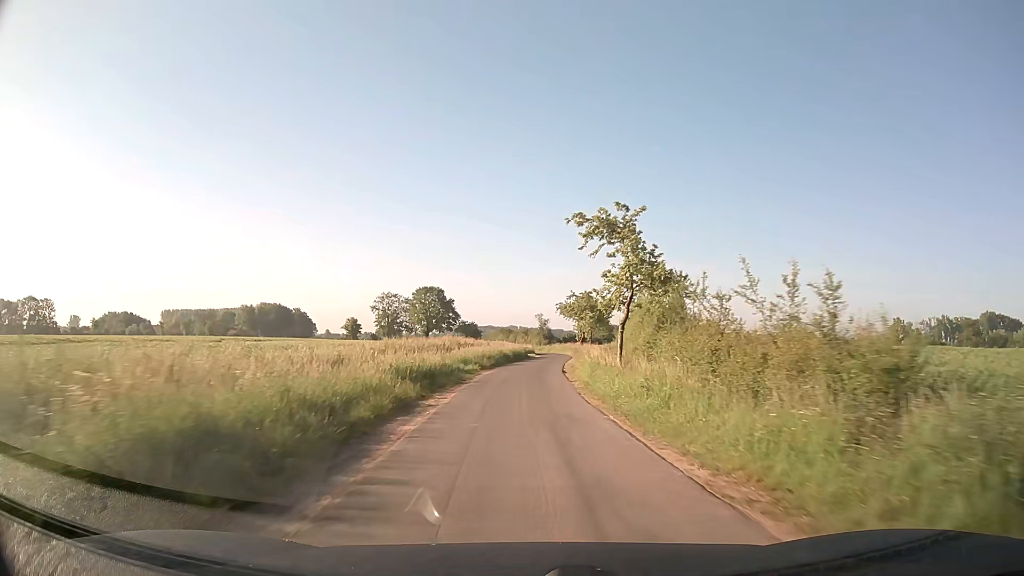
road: unclassified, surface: asphalt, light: Day
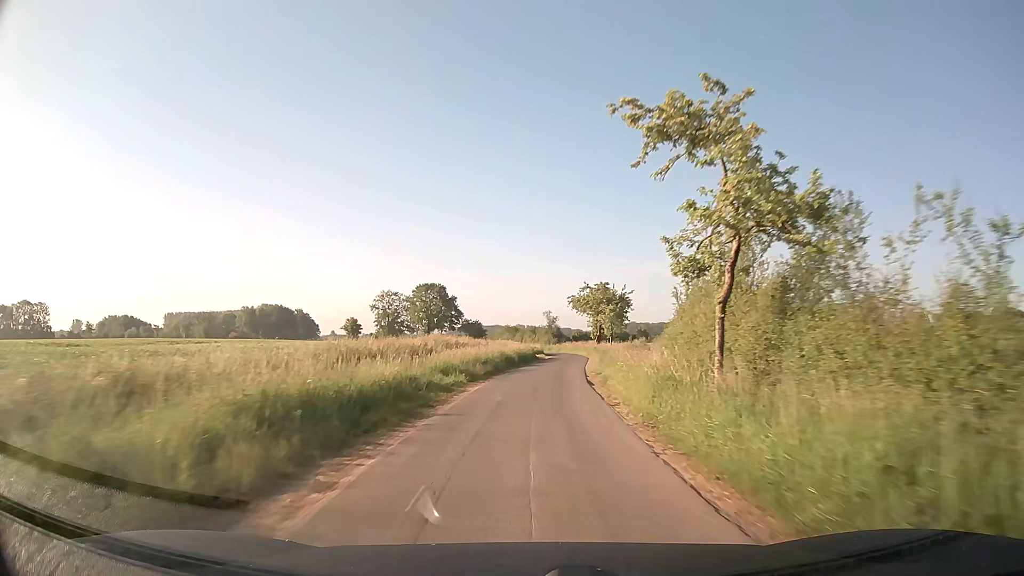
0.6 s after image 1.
(-0.1, +10.1) m; 0°
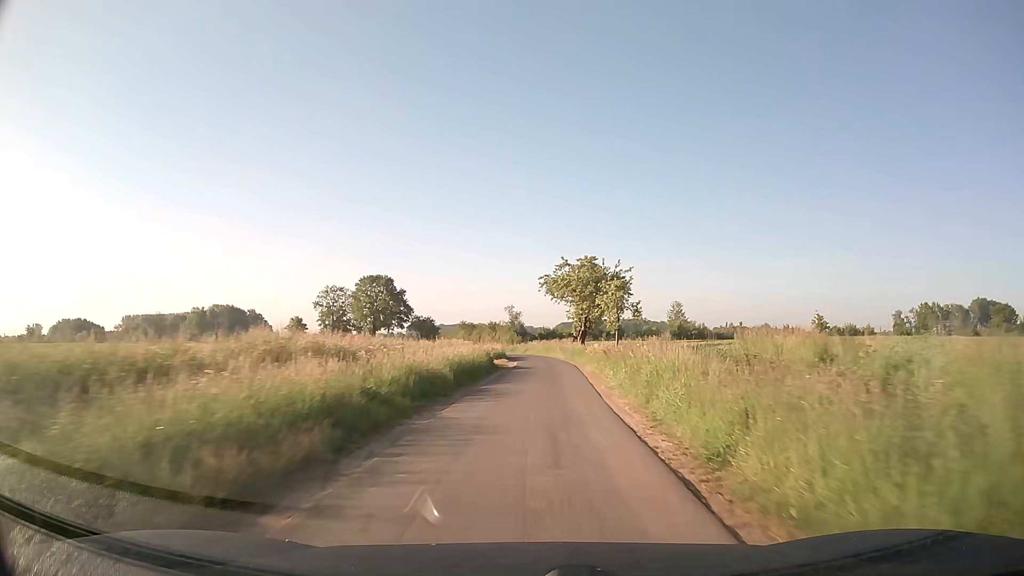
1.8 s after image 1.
(+0.3, +20.5) m; +3°
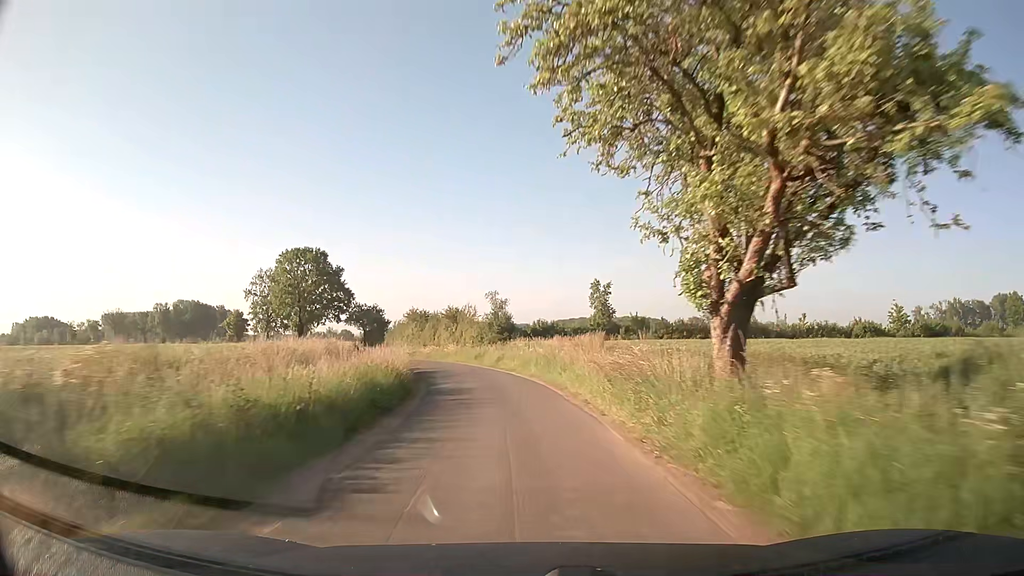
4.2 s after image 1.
(+1.2, +41.0) m; +1°
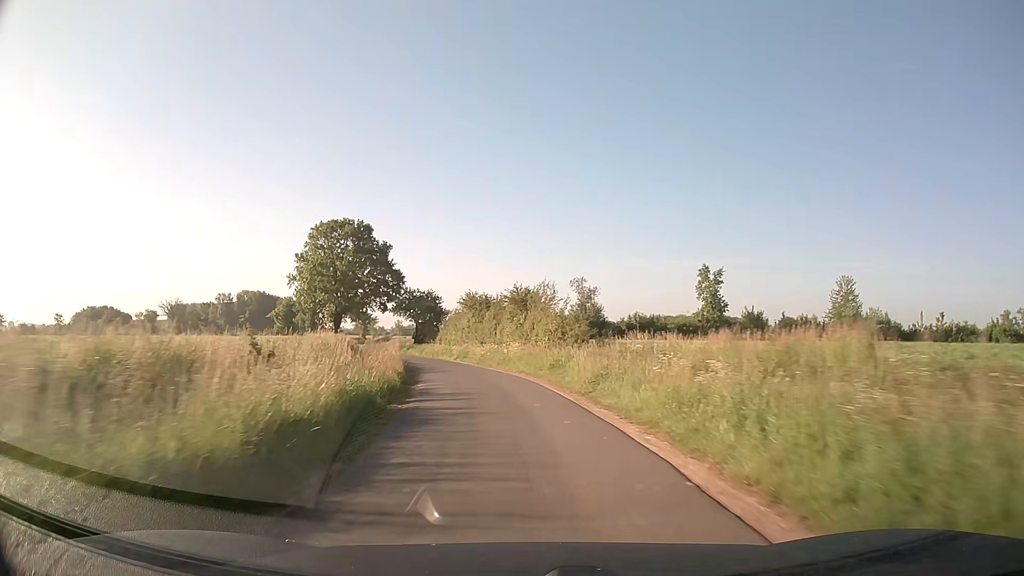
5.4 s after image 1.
(-1.1, +20.1) m; -7°
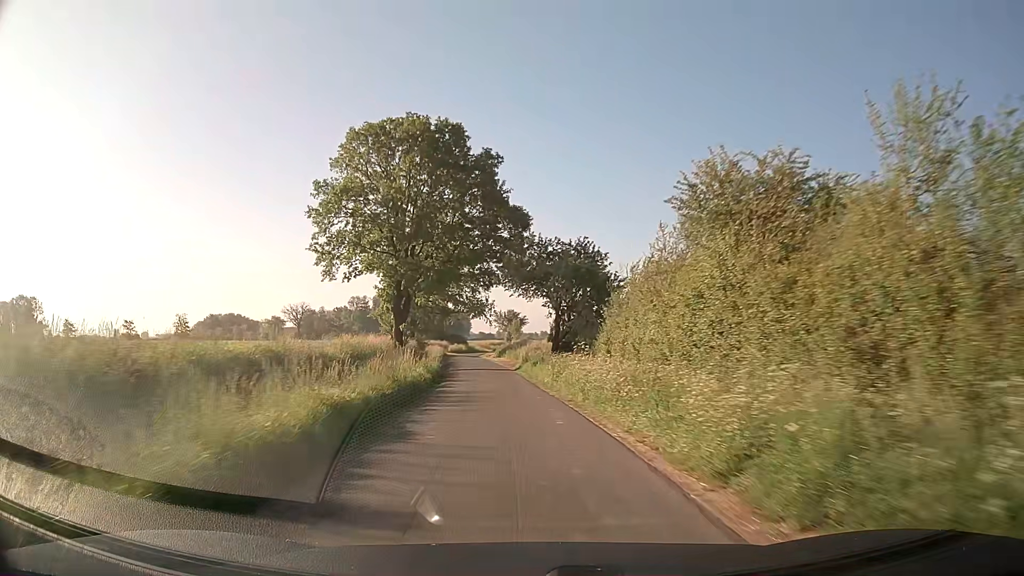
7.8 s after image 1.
(-4.9, +40.1) m; -13°
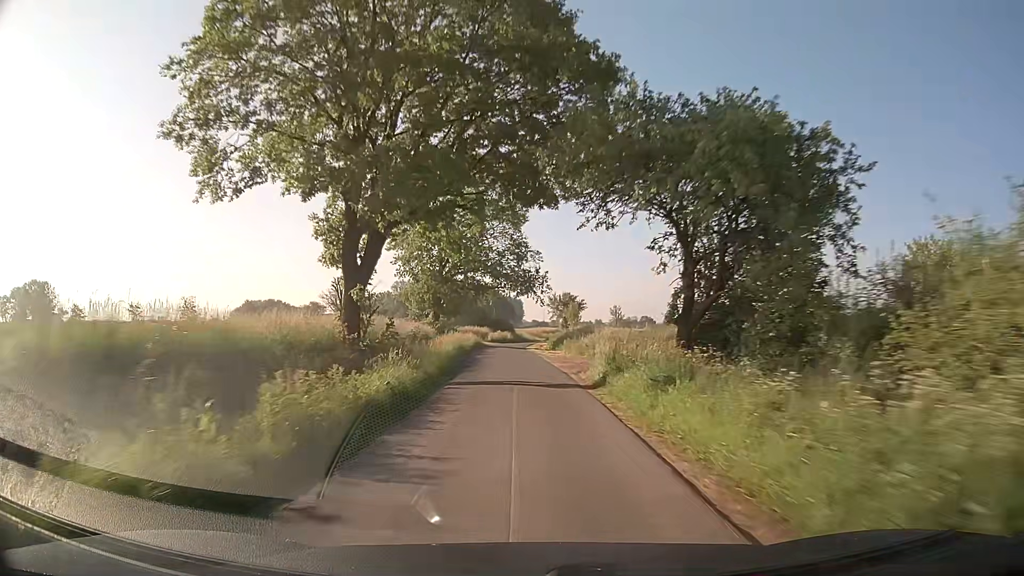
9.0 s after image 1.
(-1.1, +21.0) m; -5°
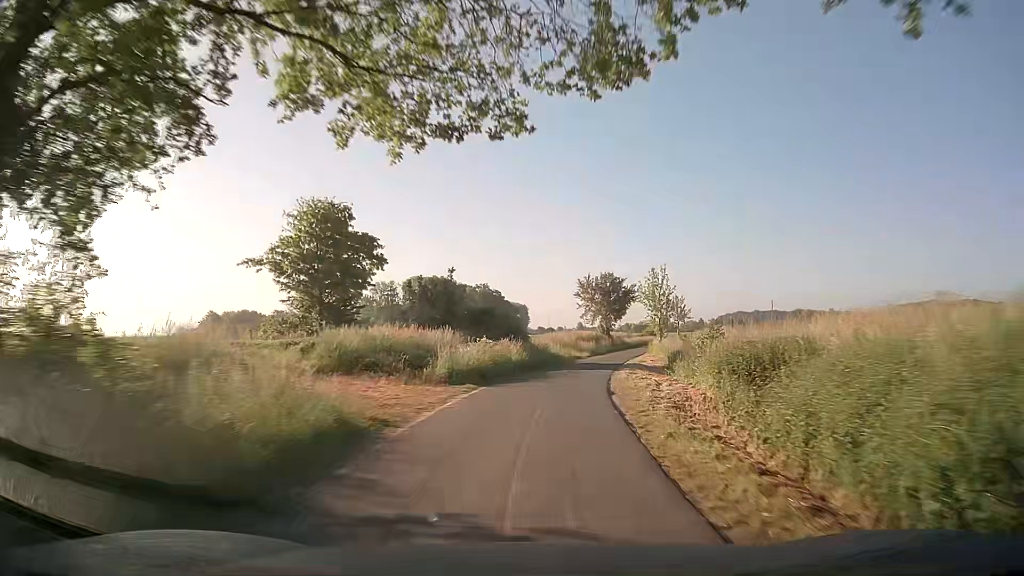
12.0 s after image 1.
(-1.5, +54.5) m; 0°
(0, +10) (+1, +20) (+2, +30) (+4, +40) (+6, +50) (+8, +59) (+10, +69) (+13, +79) (+15, +88) (+18, +98) m
